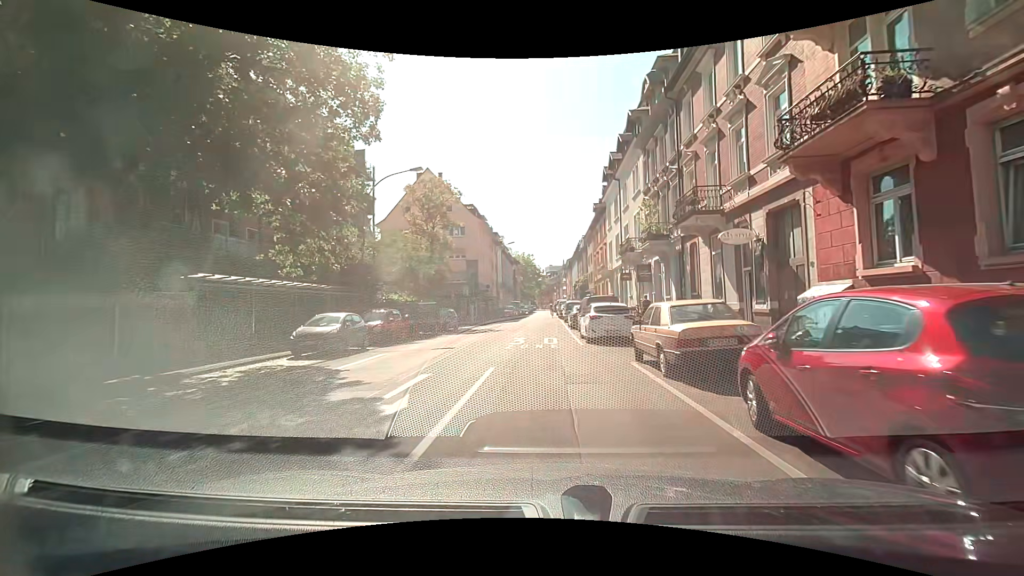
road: residential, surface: asphalt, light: Day
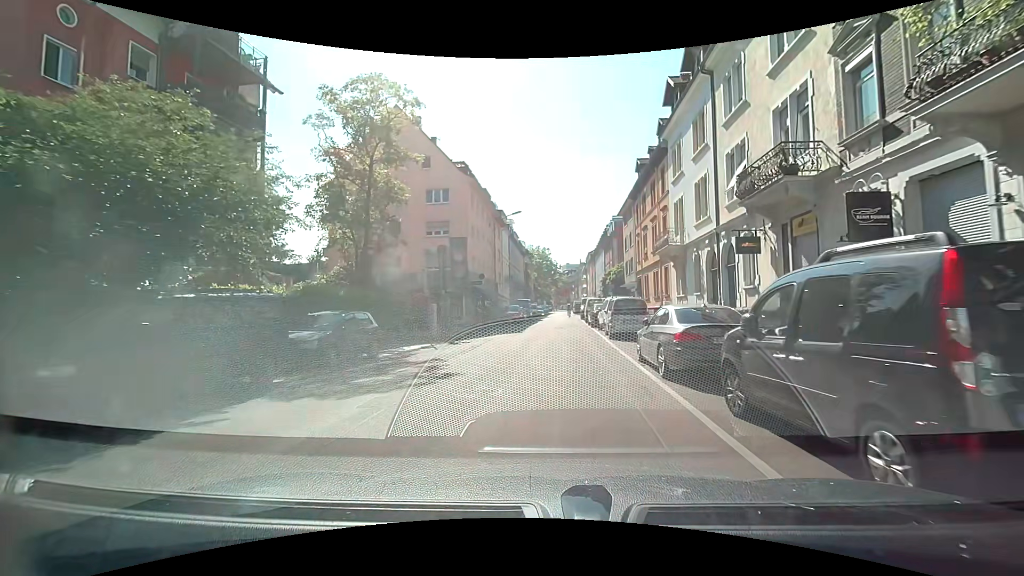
(-0.4, +19.6) m; -2°
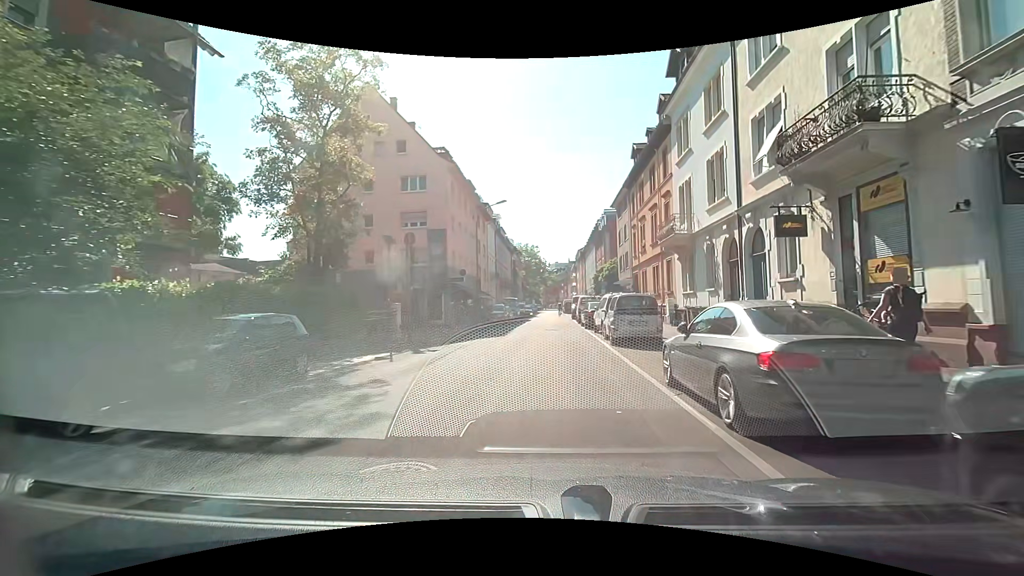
(0.0, +4.0) m; +2°
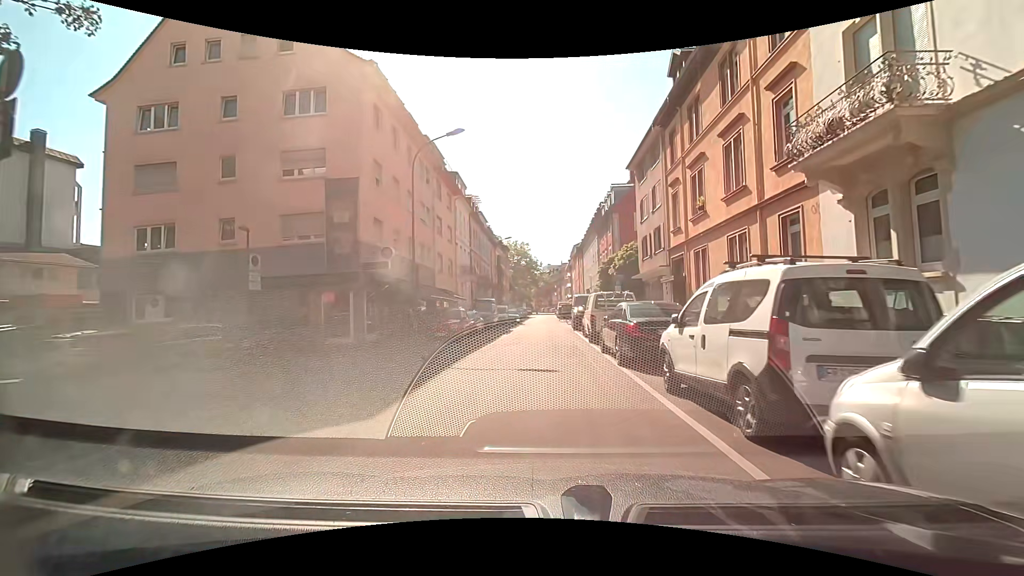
(+0.1, +15.9) m; -1°
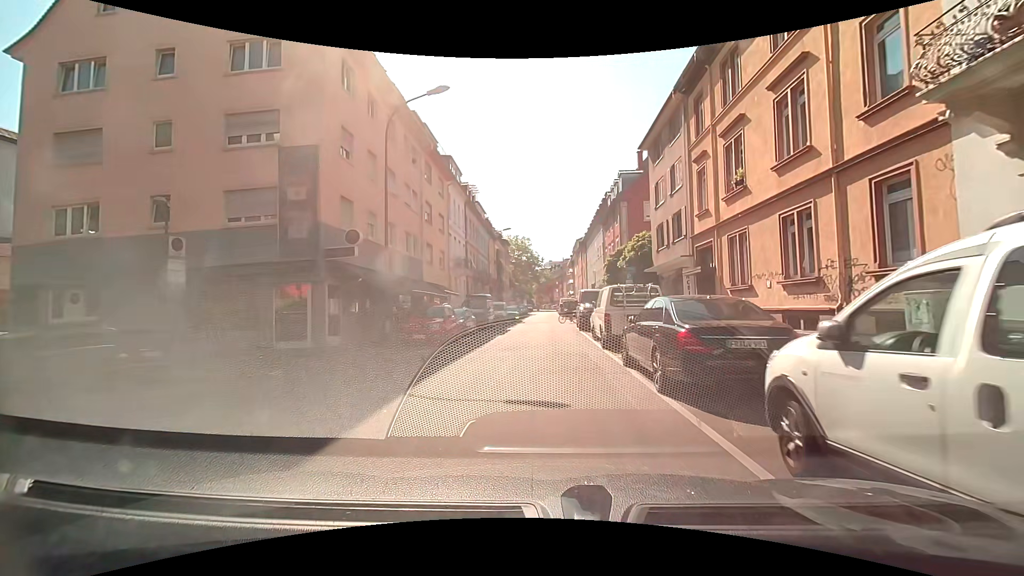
(+0.1, +3.9) m; +1°
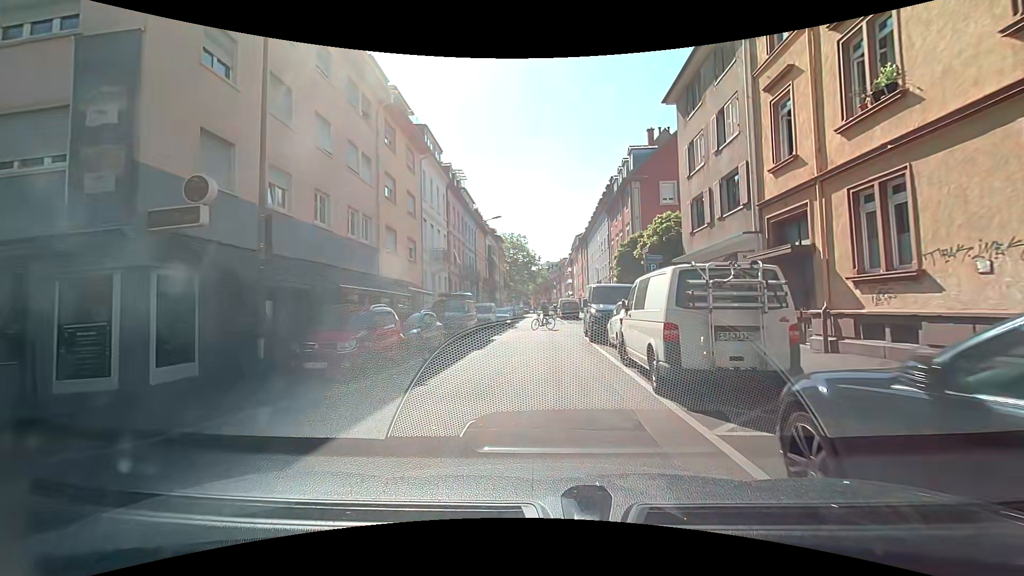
(+0.1, +7.6) m; 0°
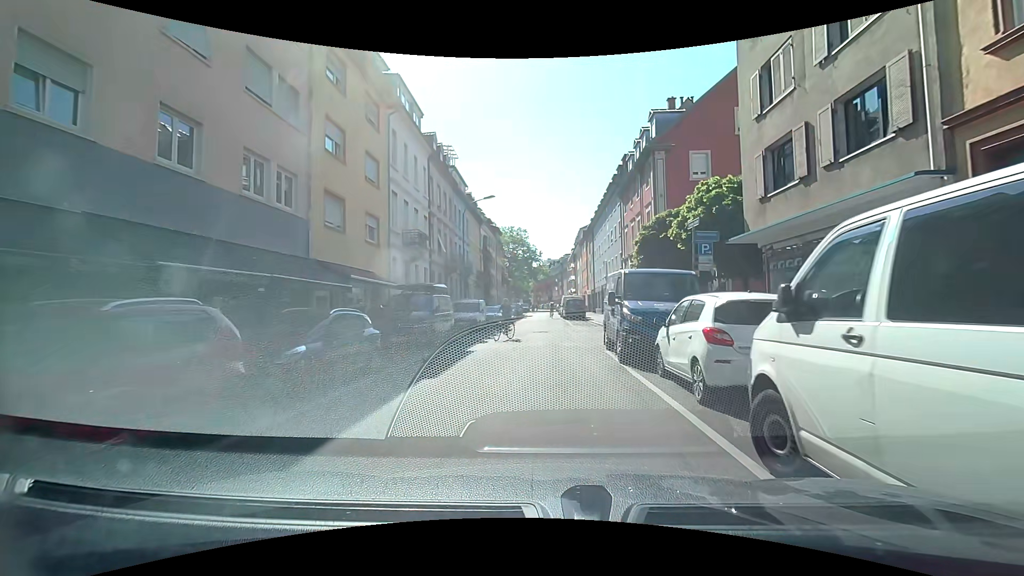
(0.0, +7.1) m; +1°
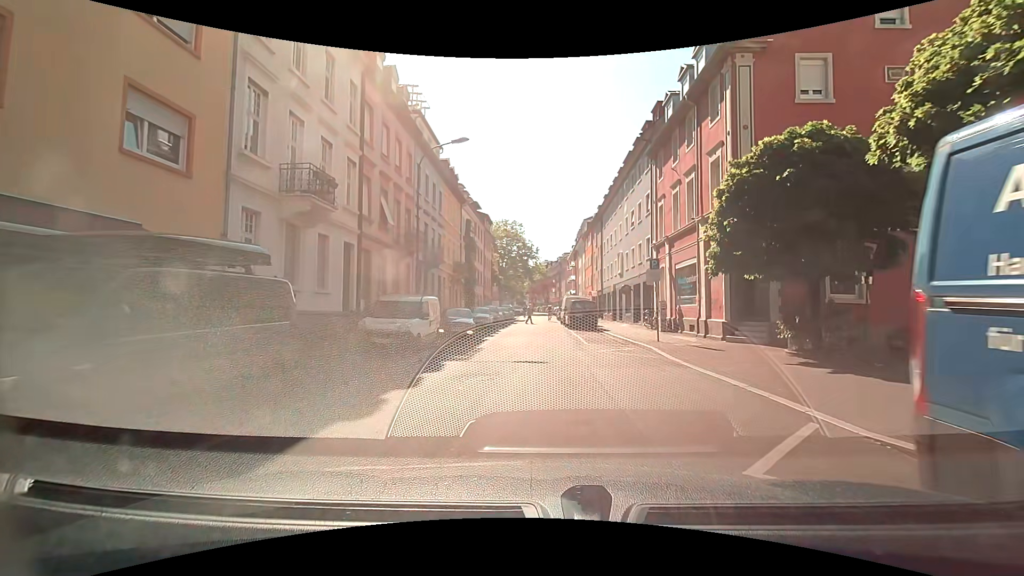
(-0.1, +12.7) m; -1°
(0, +10) (0, +20) (0, +30) (0, +40) (+1, +50) (+1, +60) (+1, +70) (+1, +80) (+1, +90) (+1, +100) m
